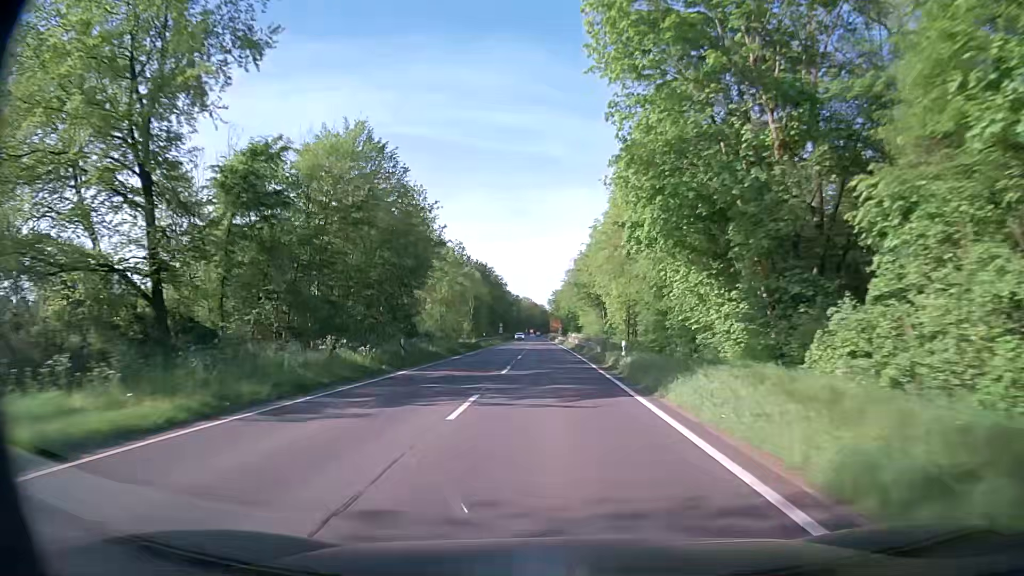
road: secondary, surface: asphalt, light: Day
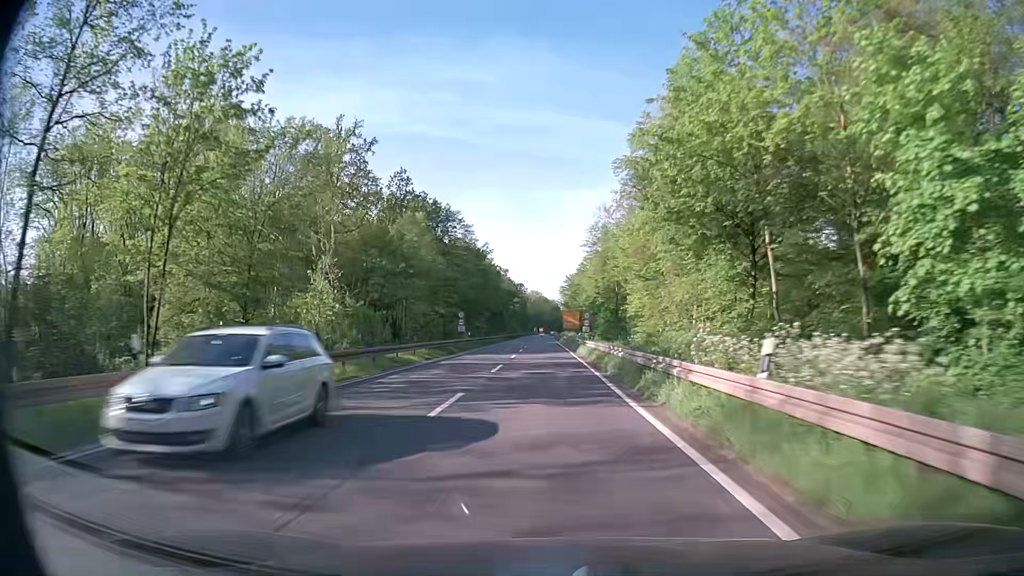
(-0.2, +61.8) m; 0°
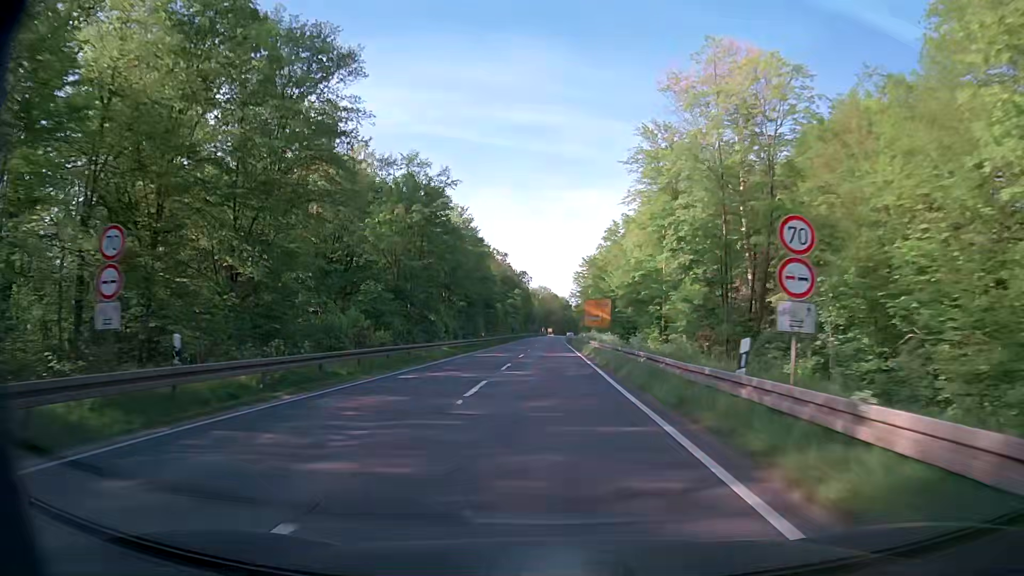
(-0.8, +46.8) m; -2°
(0, +10) (0, +20) (0, +30) (0, +40) (0, +50) (0, +60) (0, +70) (0, +80) (+1, +90) (+1, +100) m
